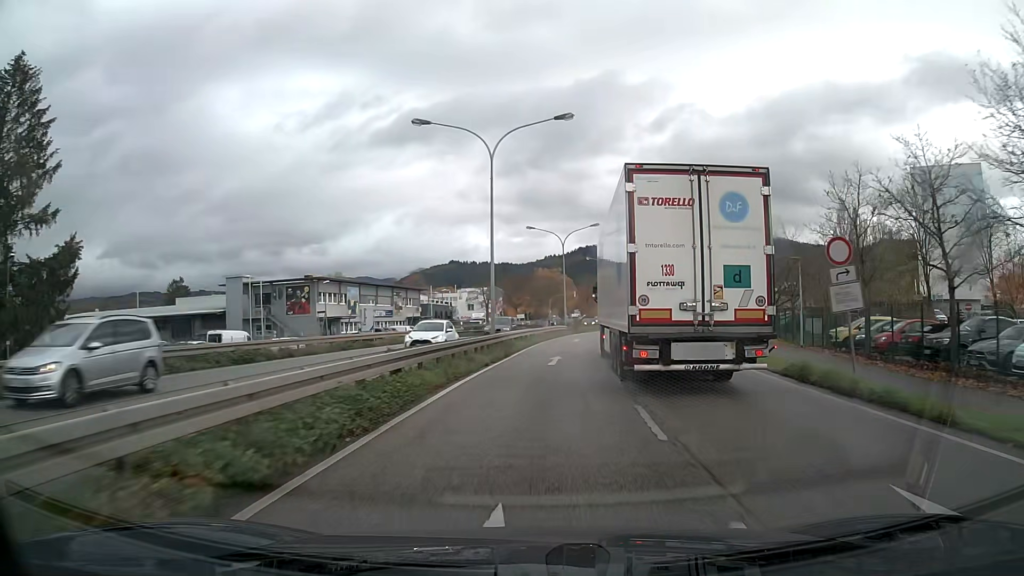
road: primary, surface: asphalt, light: Day
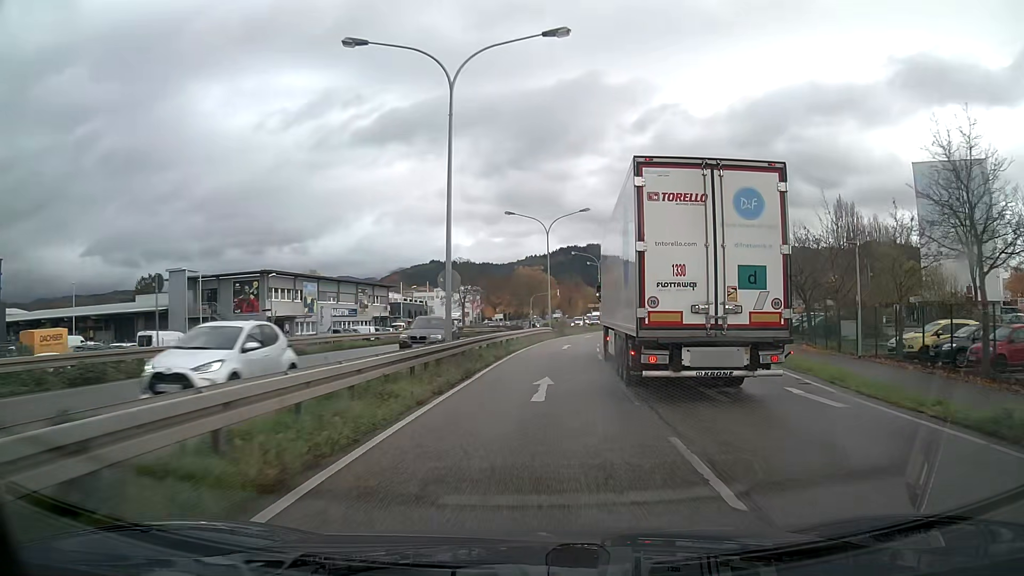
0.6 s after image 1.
(+0.1, +8.5) m; +2°
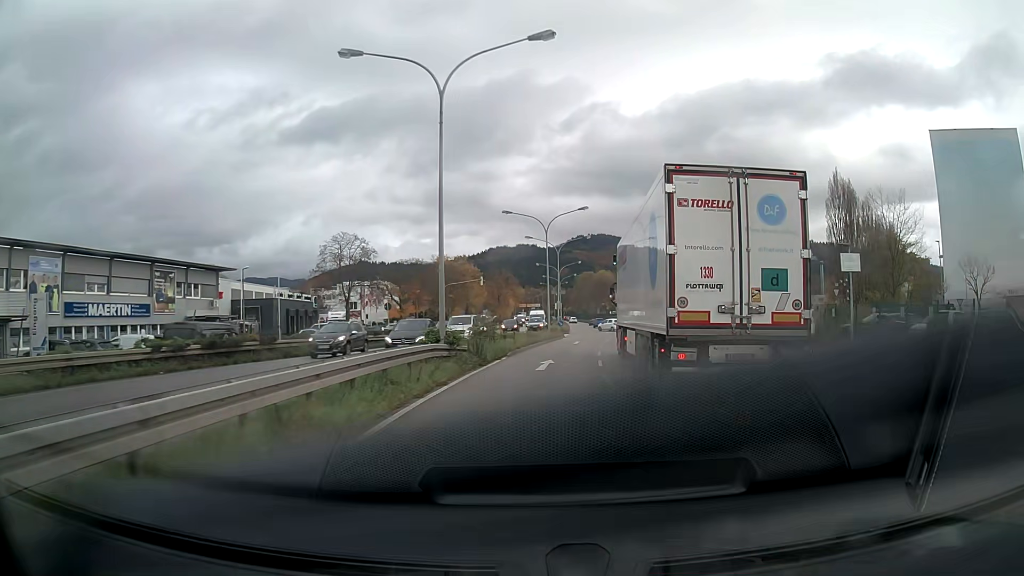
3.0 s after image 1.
(+1.7, +32.2) m; +6°
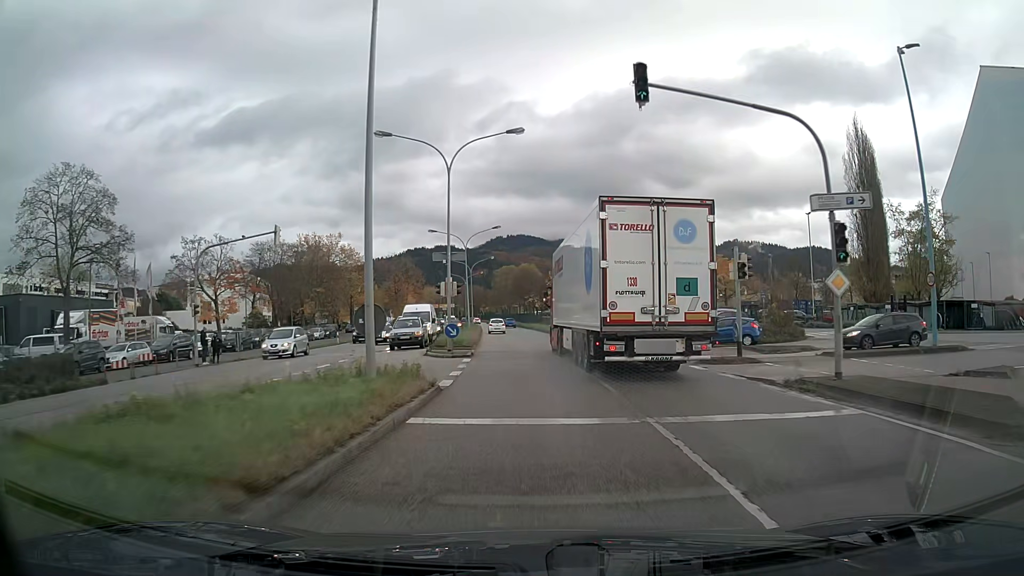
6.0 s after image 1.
(+2.5, +38.7) m; +6°
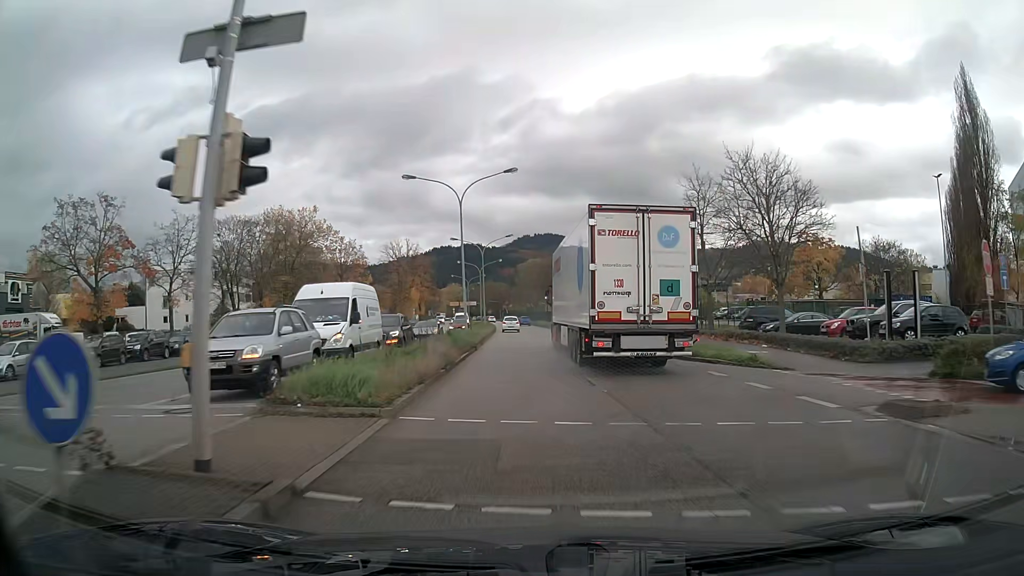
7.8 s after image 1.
(-0.4, +23.0) m; -3°
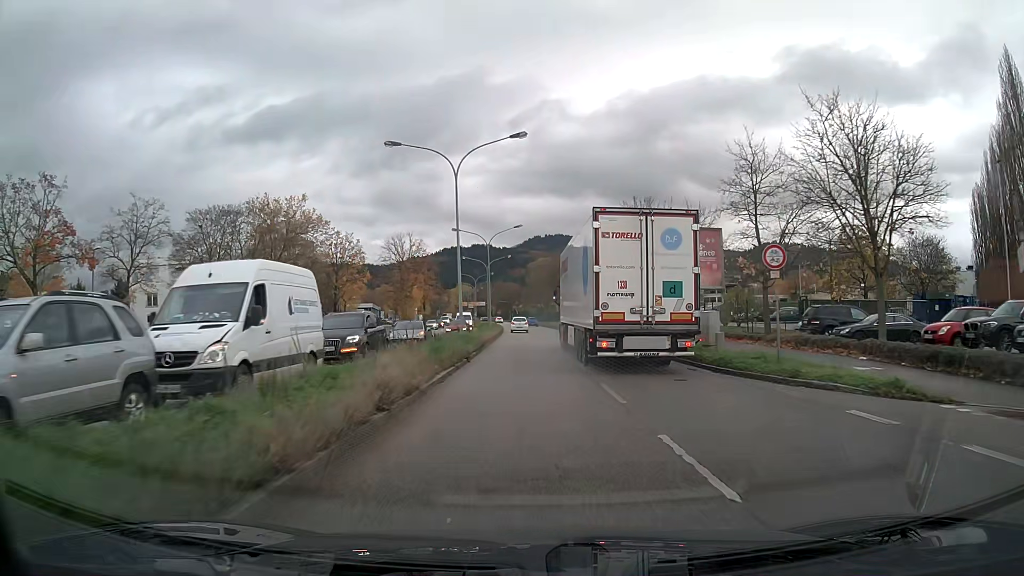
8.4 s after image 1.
(0.0, +7.6) m; -1°
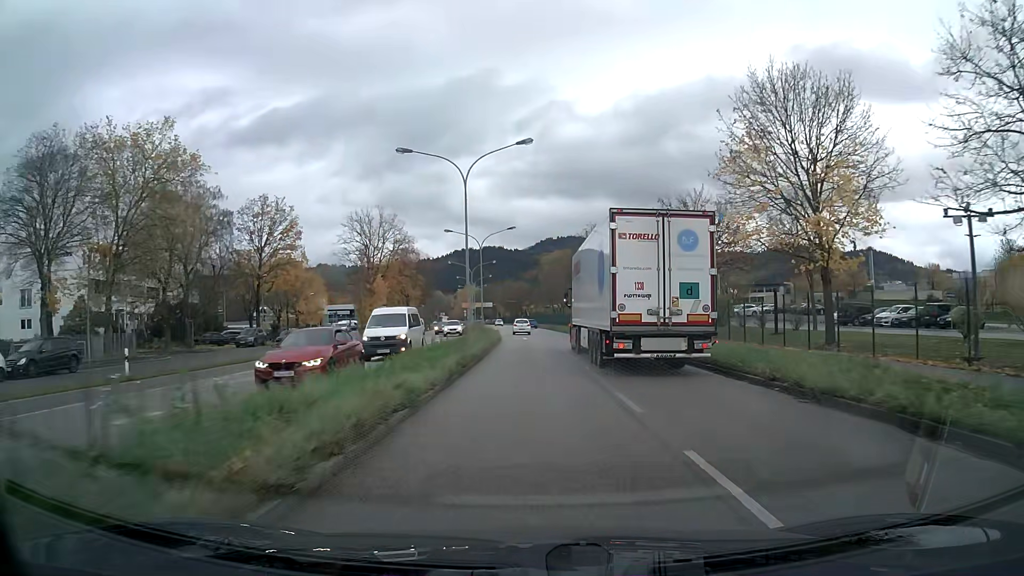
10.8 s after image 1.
(-0.3, +30.7) m; -1°
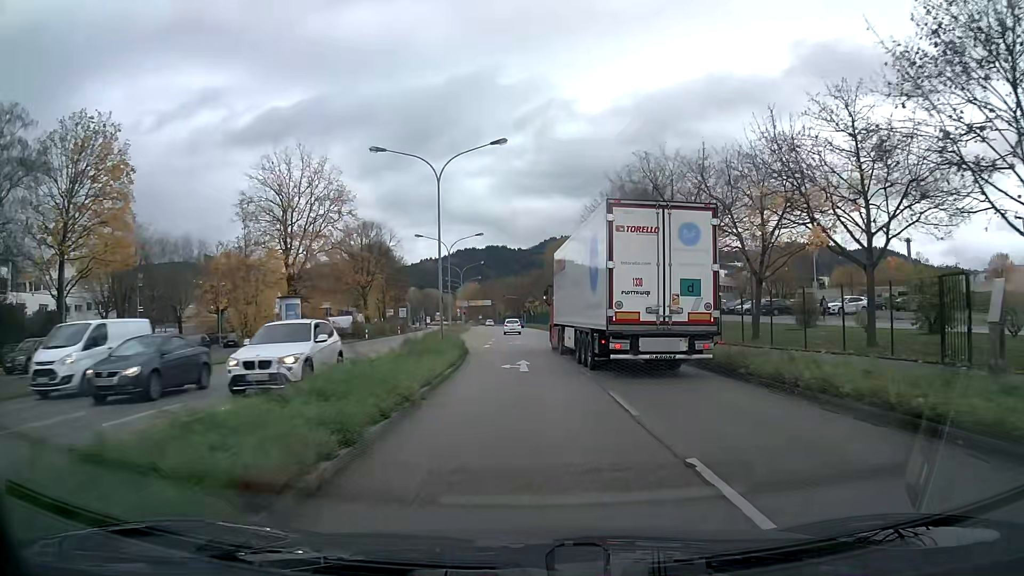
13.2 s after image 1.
(-0.1, +30.0) m; 0°
